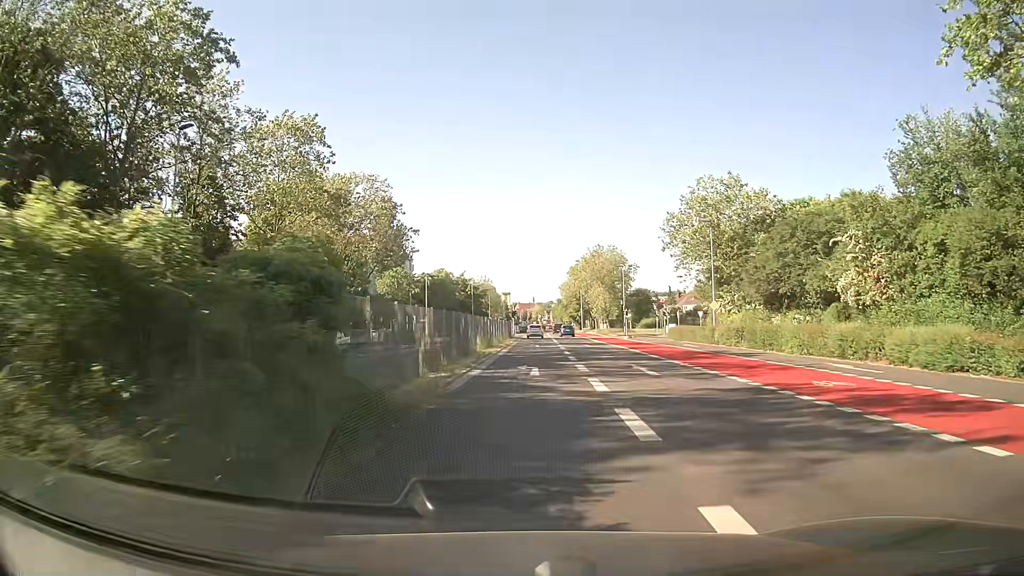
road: secondary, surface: asphalt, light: Day
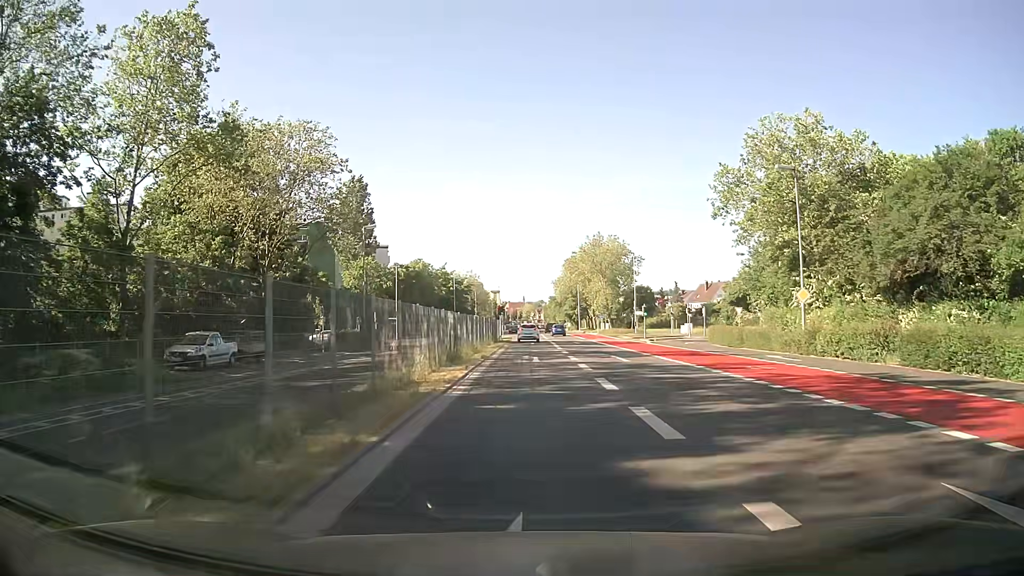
(+0.1, +18.1) m; +1°
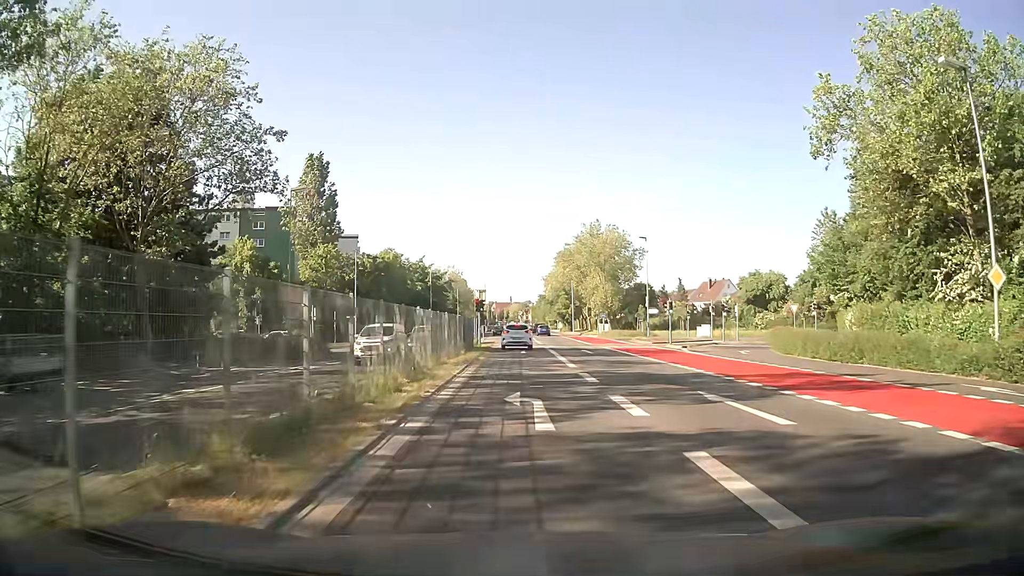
(+0.2, +16.1) m; +1°
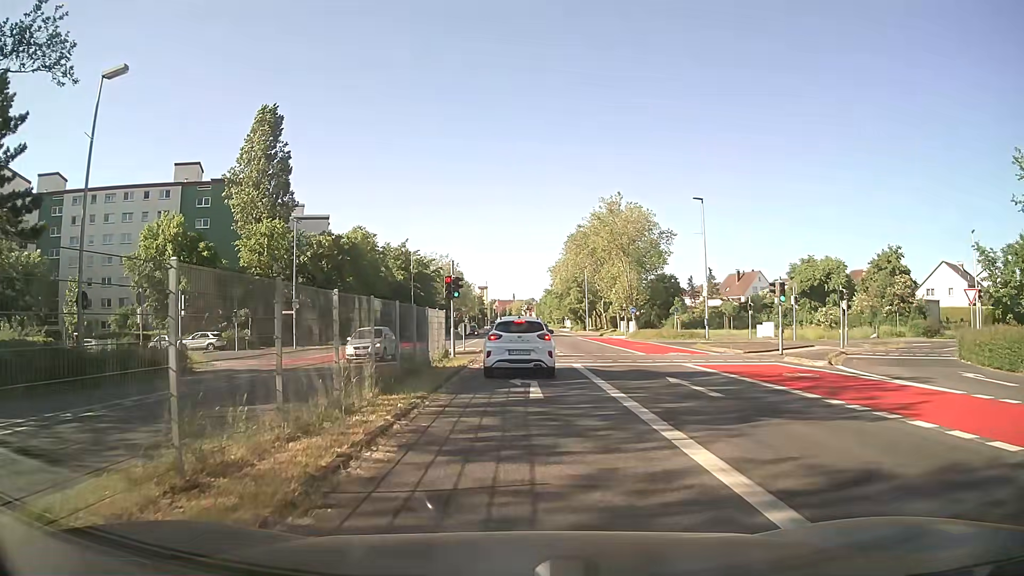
(0.0, +21.0) m; 0°
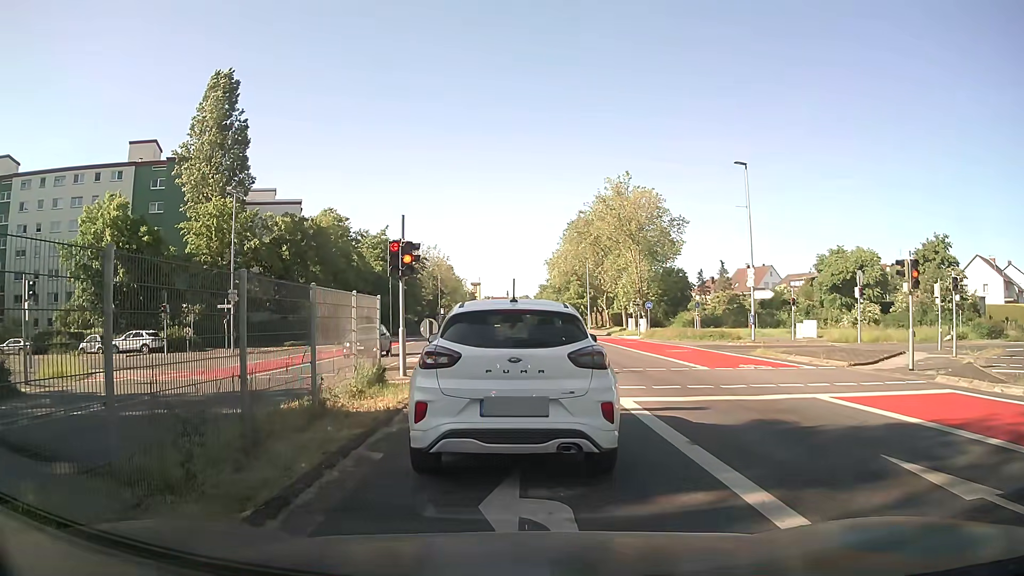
(+0.1, +10.5) m; +1°
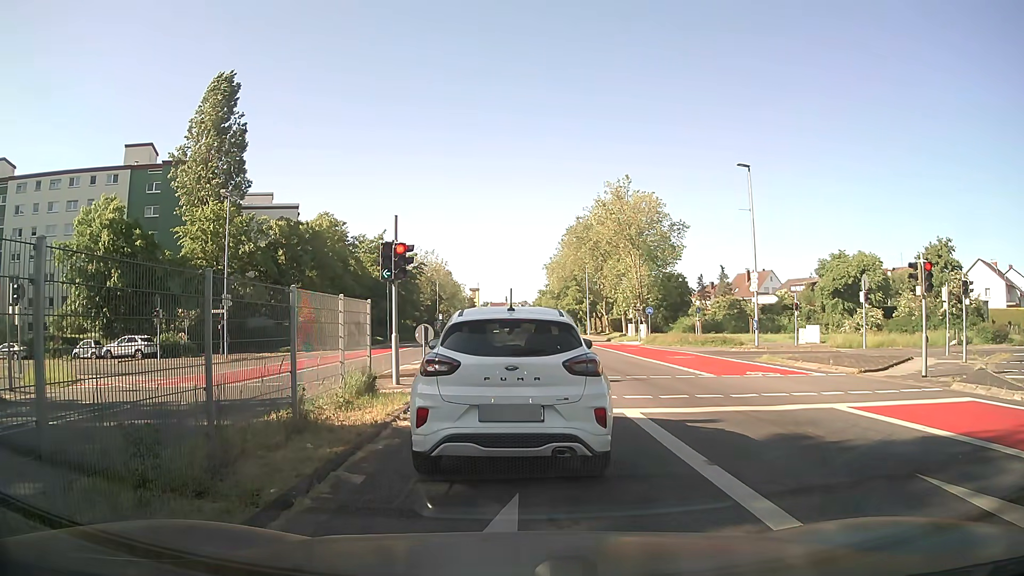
(0.0, +0.8) m; 0°
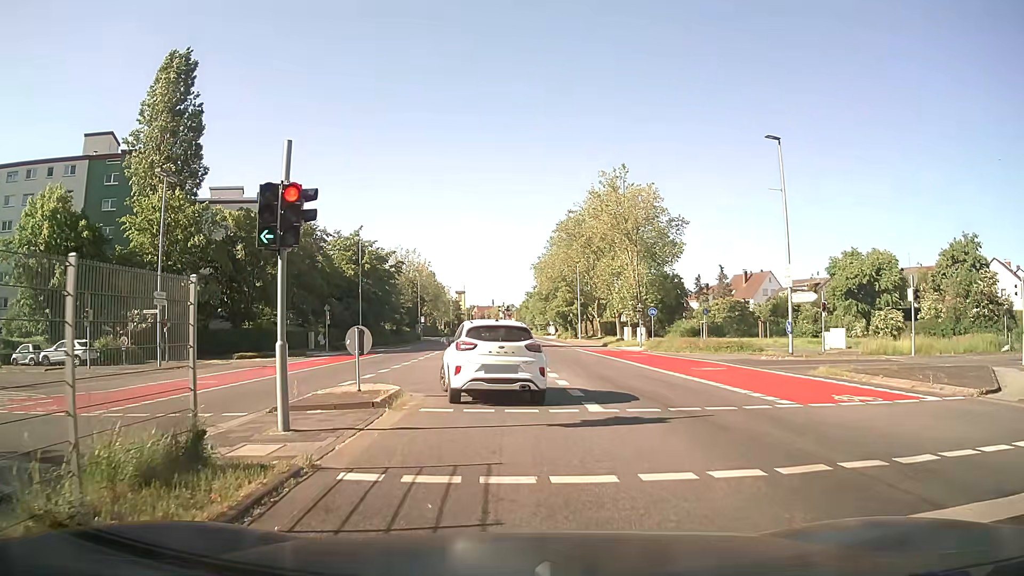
(+0.1, +7.4) m; +1°
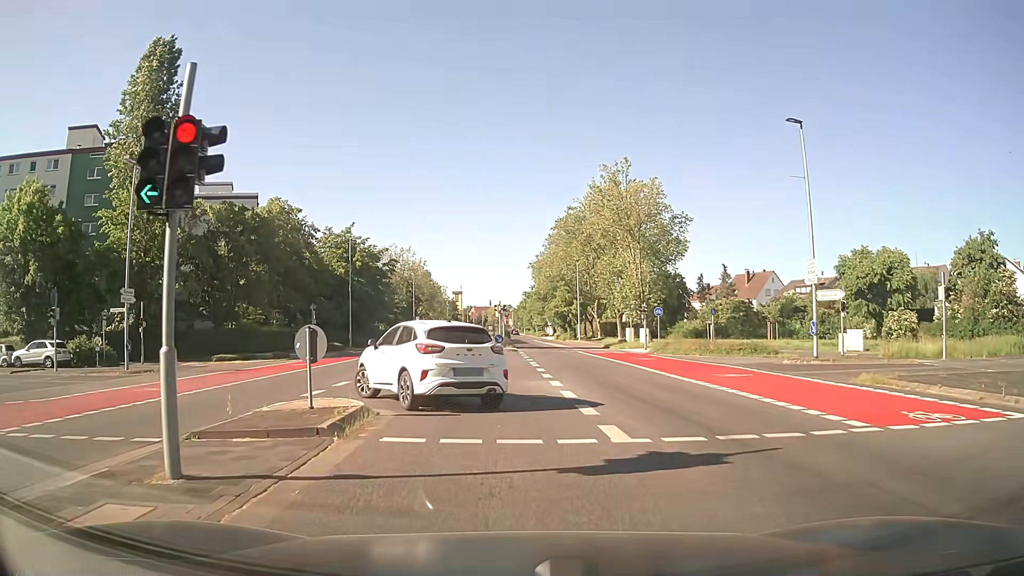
(0.0, +3.1) m; +1°
